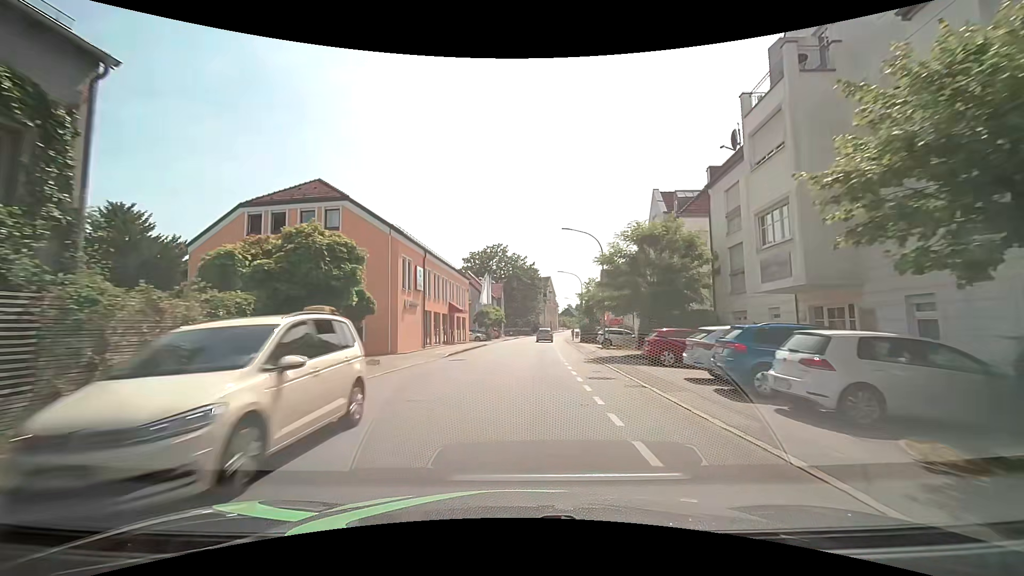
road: tertiary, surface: asphalt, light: Day
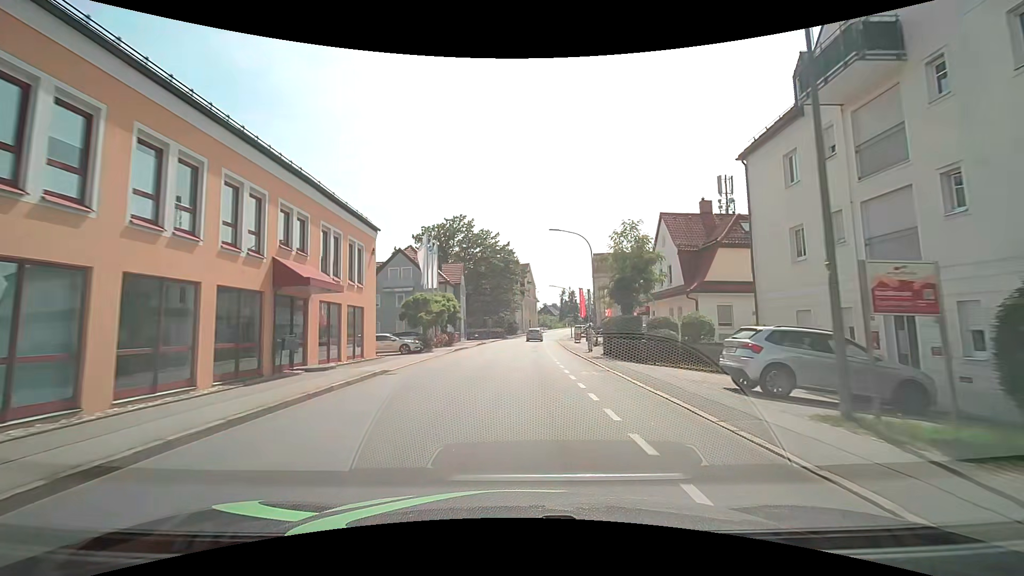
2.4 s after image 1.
(+0.7, +28.0) m; +3°
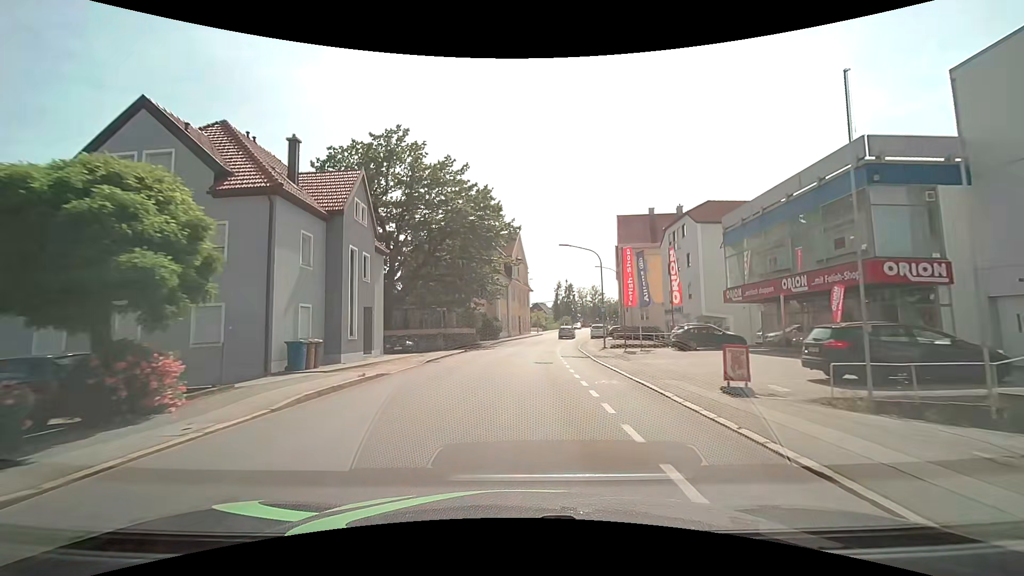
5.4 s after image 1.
(+0.4, +35.8) m; +1°
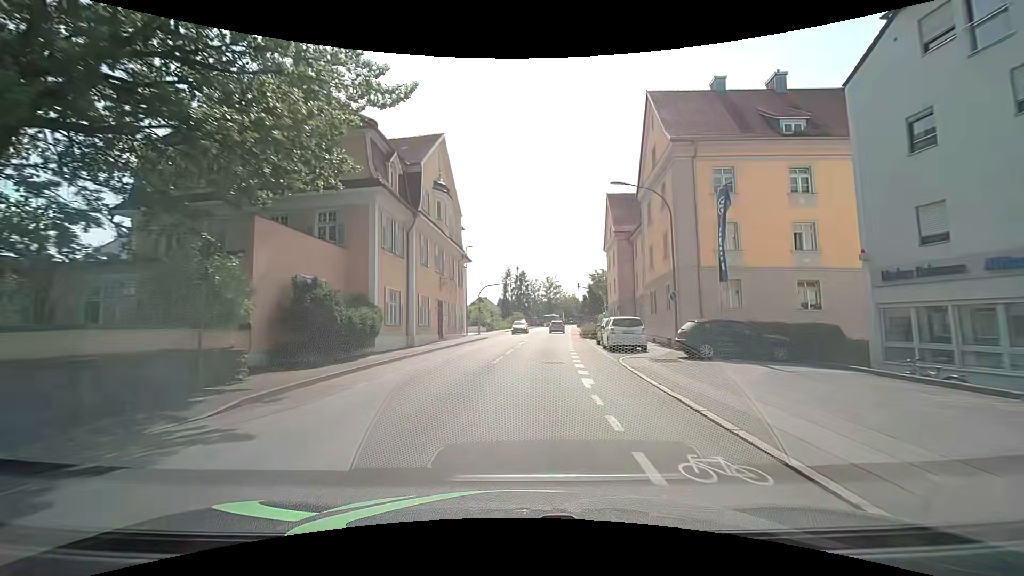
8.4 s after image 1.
(+1.5, +36.4) m; +6°
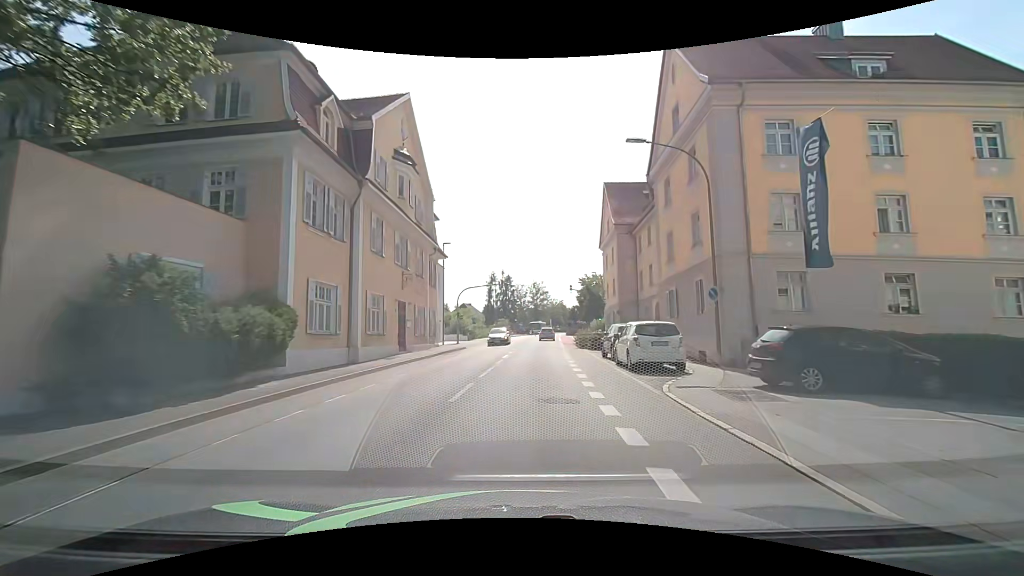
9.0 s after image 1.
(+0.1, +7.3) m; +1°
(0, +10) (+1, +20) (+1, +30) (+2, +40) (+2, +50) (+3, +60) (+4, +70) (+5, +80) (+6, +90) (+7, +100) m
